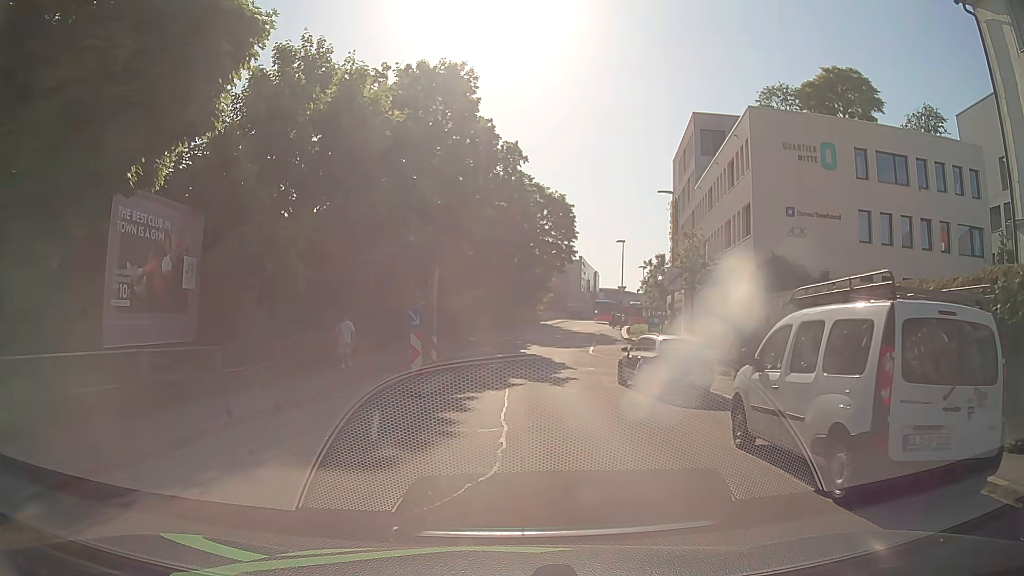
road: residential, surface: asphalt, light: Day
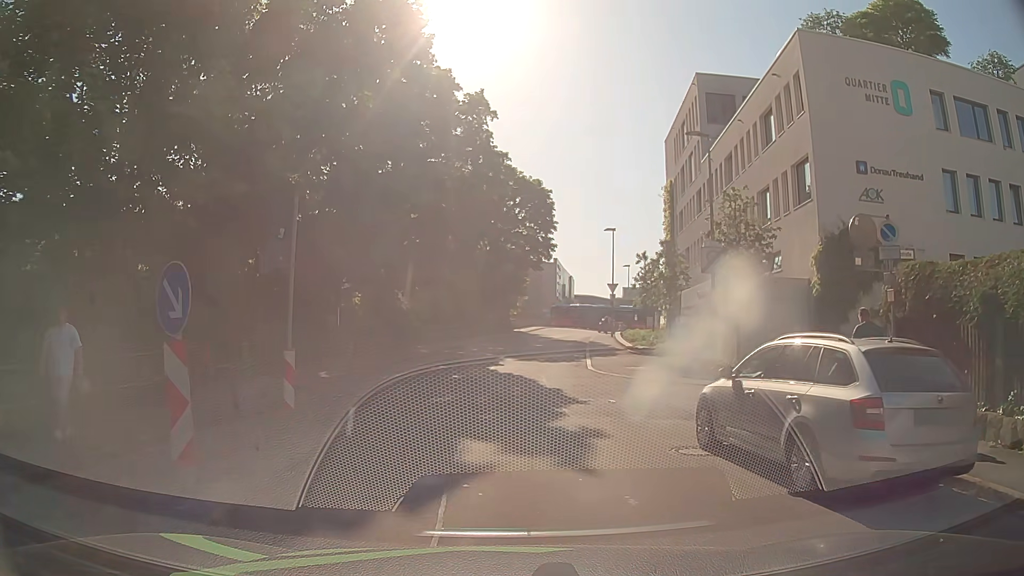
(+0.2, +10.5) m; +3°
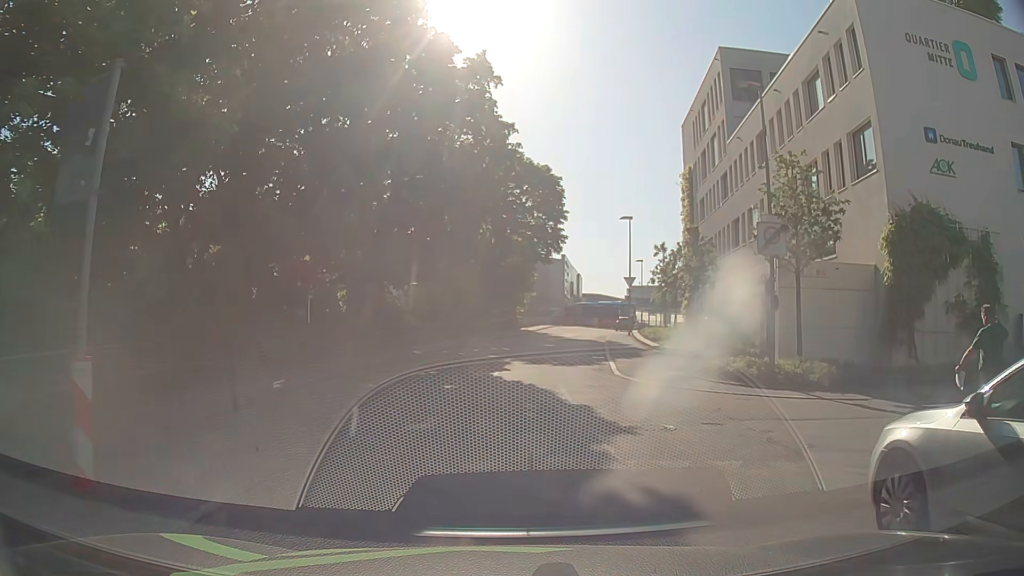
(0.0, +4.5) m; +1°
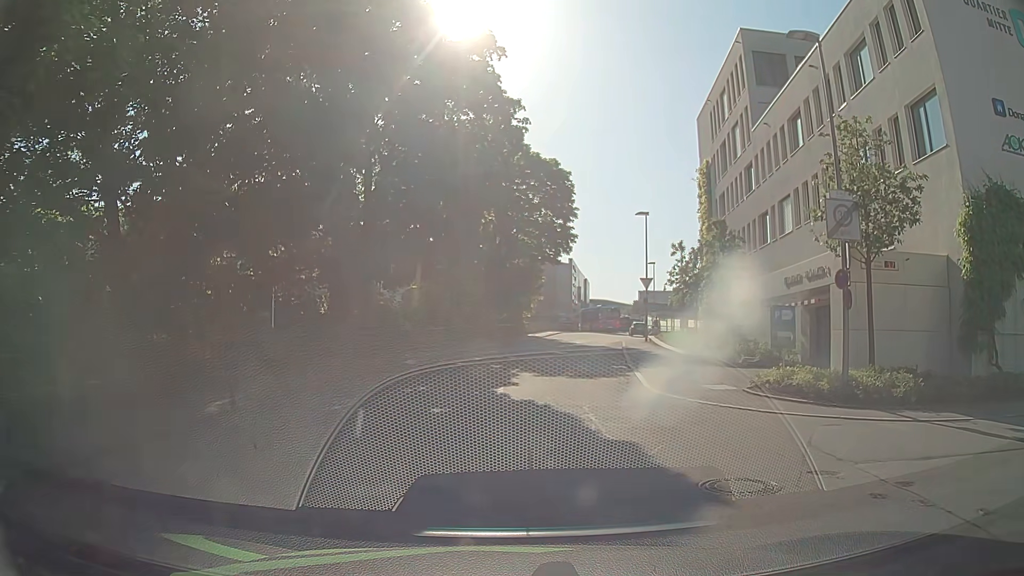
(-0.1, +3.6) m; -2°
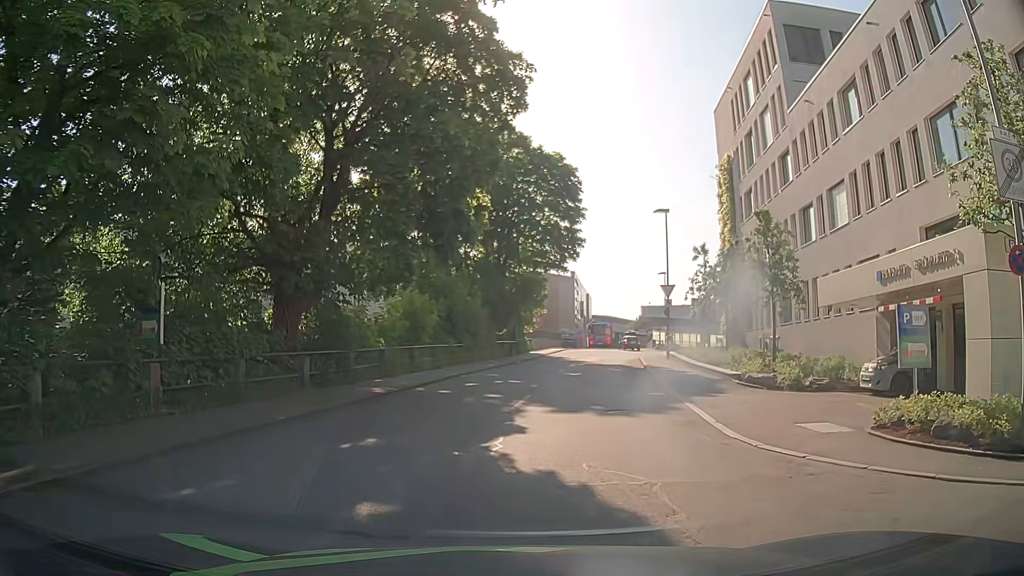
(+0.1, +5.8) m; +2°
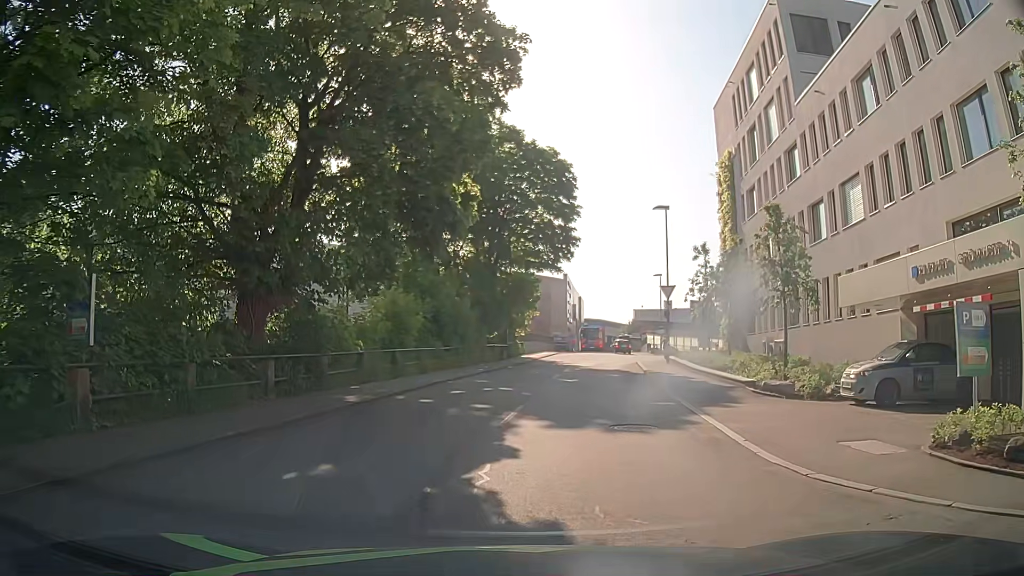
(0.0, +2.0) m; -1°
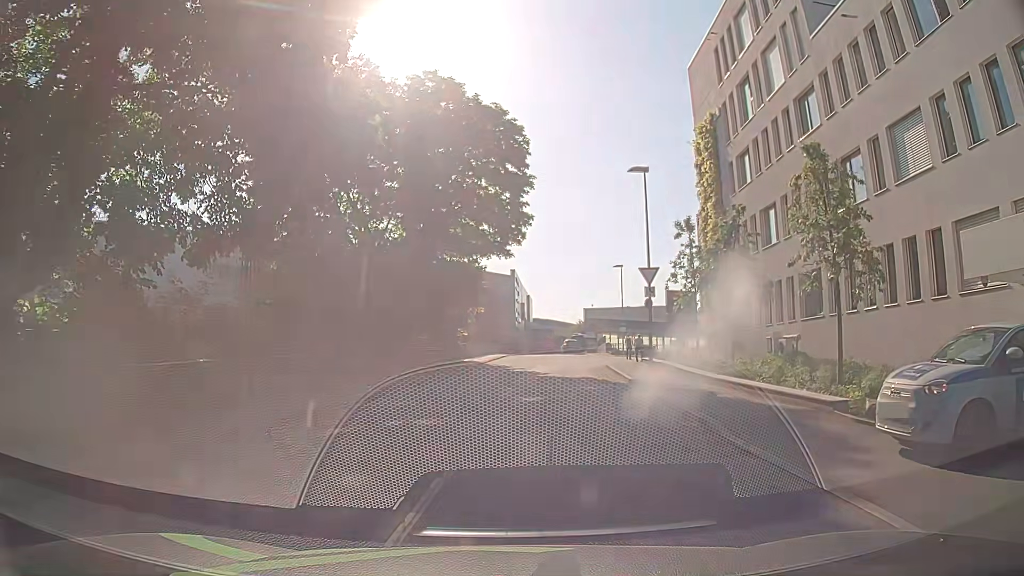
(+0.3, +7.9) m; +4°
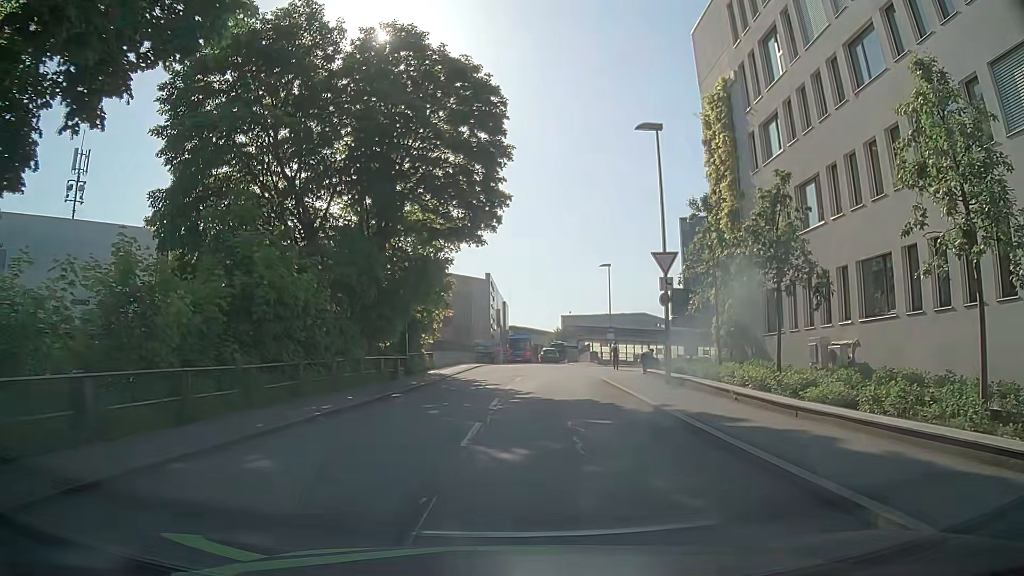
(+0.2, +6.7) m; +3°
(0, +10) (0, +20) (+1, +30) (+6, +39) (+14, +44) (+22, +51) (+27, +59) (+31, +68) (+36, +77) (+41, +86) m
